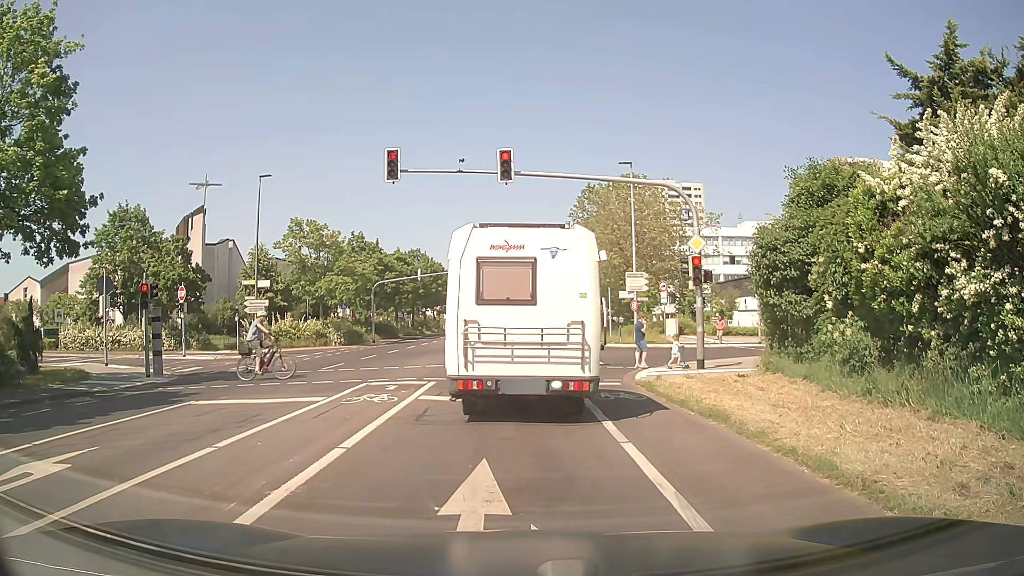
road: secondary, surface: asphalt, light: Day
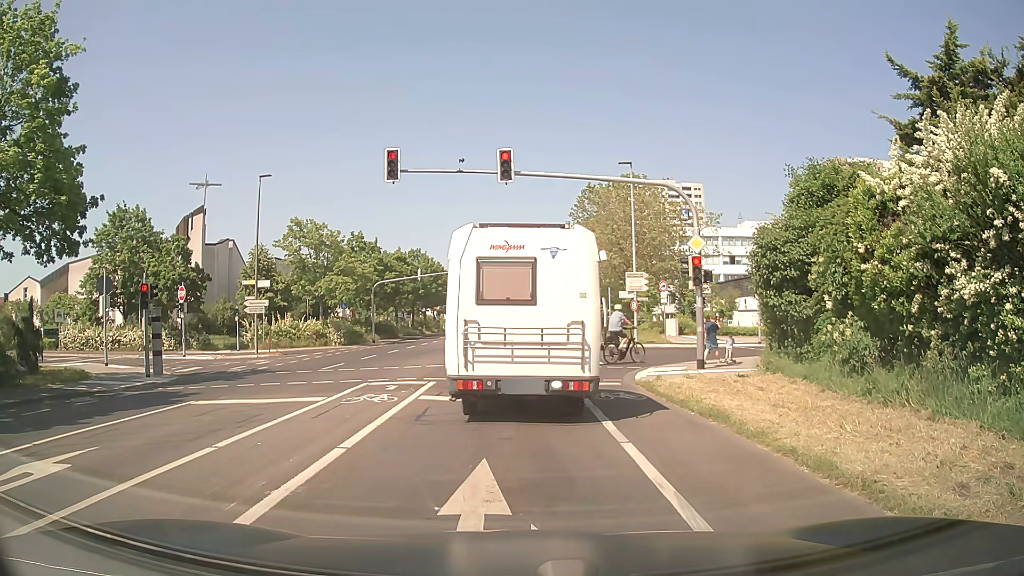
(0.0, 0.0) m; 0°
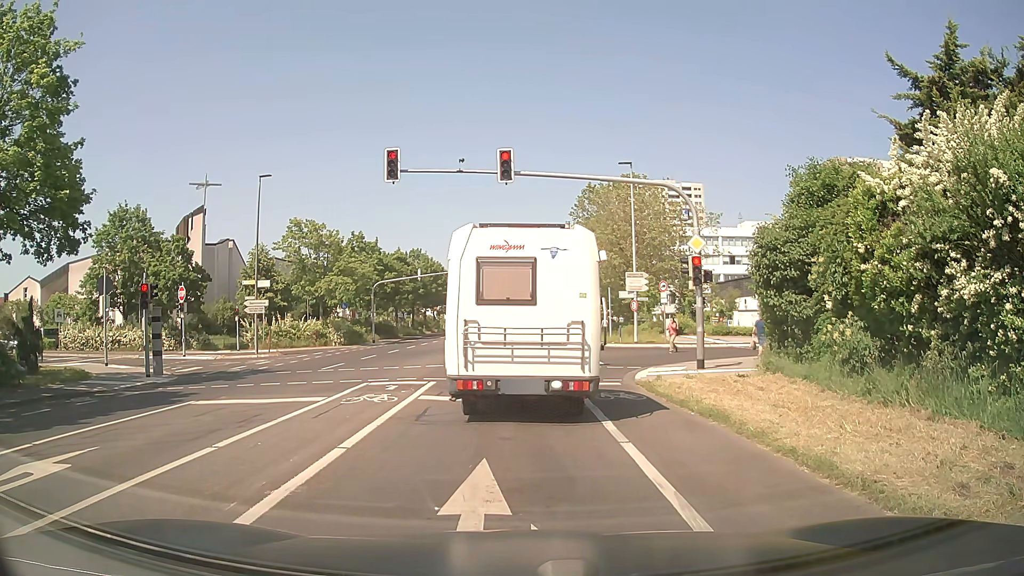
(0.0, 0.0) m; 0°
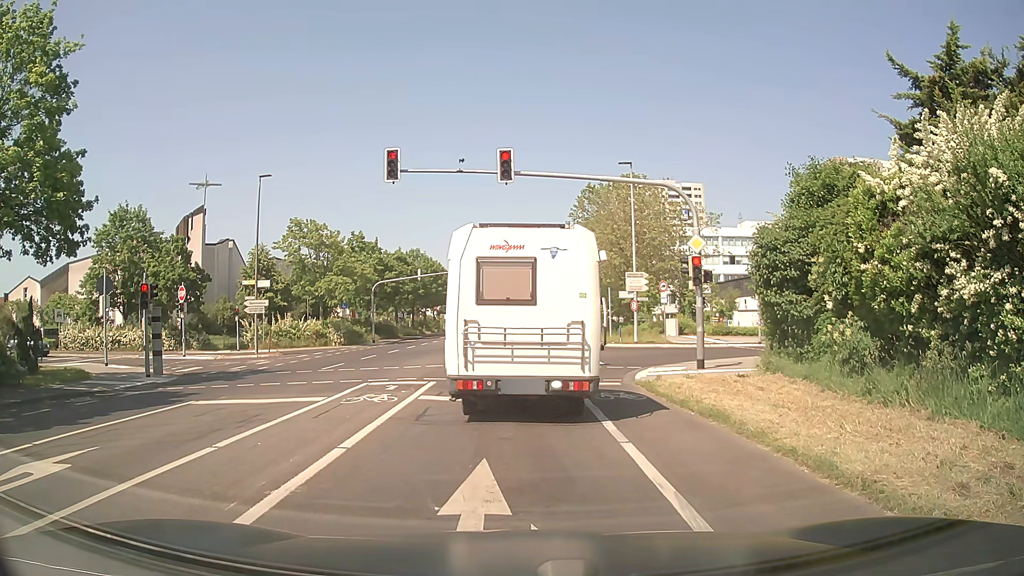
(0.0, 0.0) m; 0°
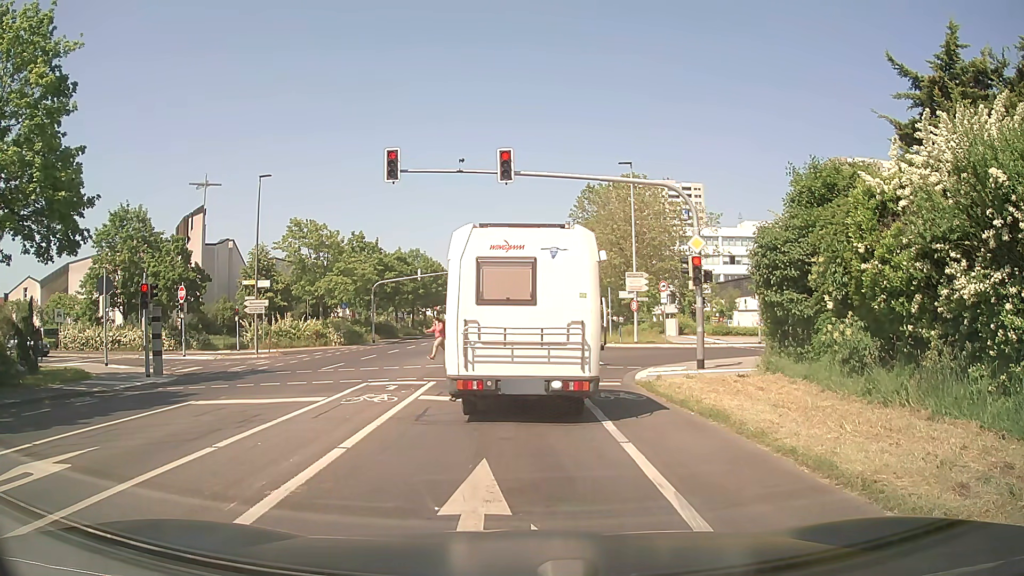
(0.0, 0.0) m; 0°
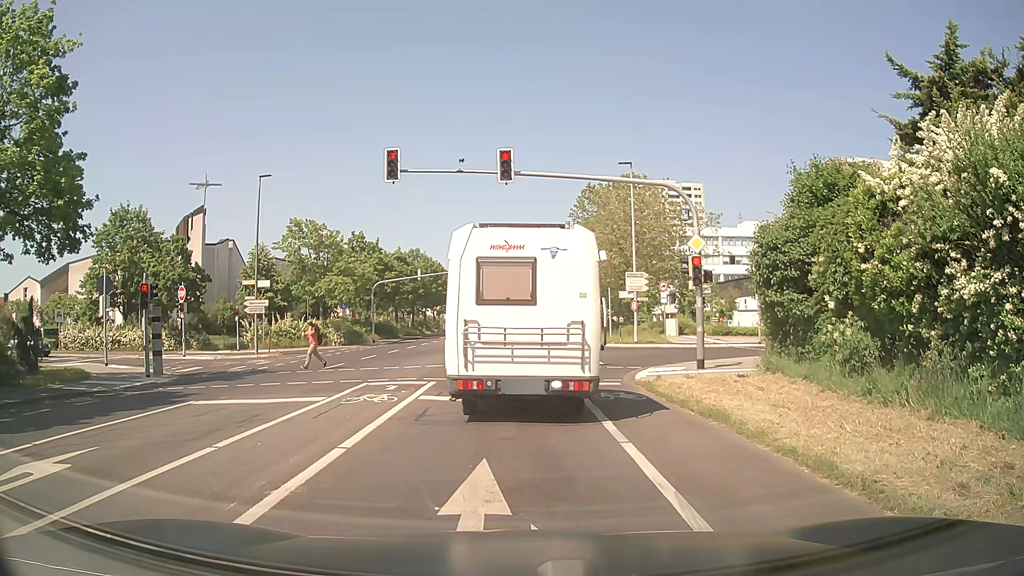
(0.0, 0.0) m; 0°
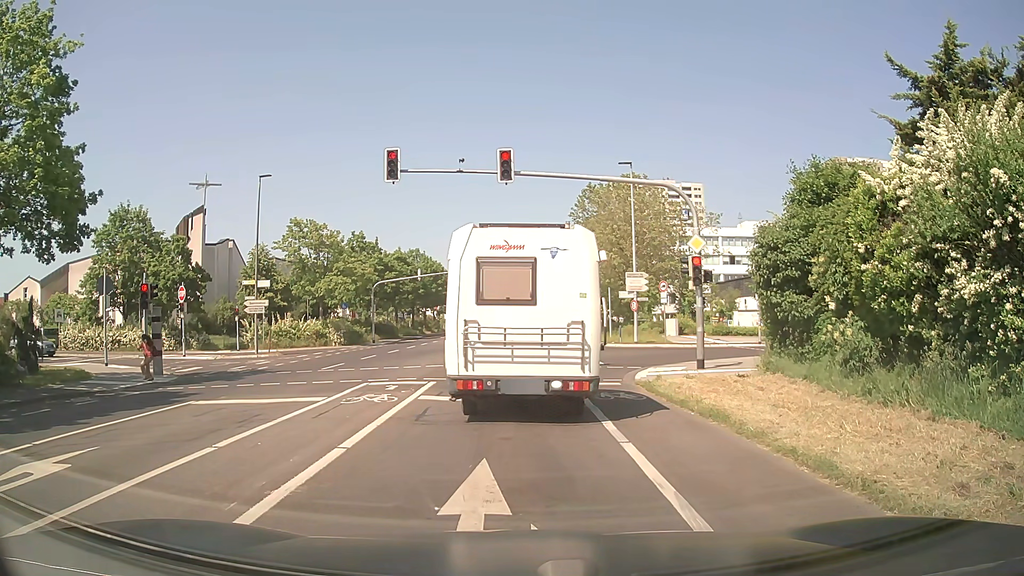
(0.0, 0.0) m; 0°
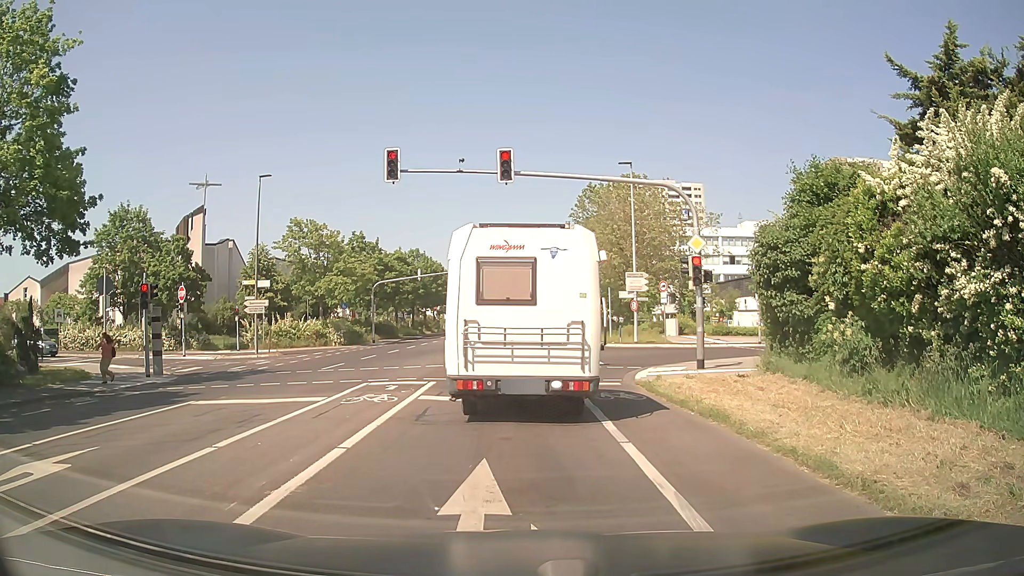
(0.0, 0.0) m; 0°
(0, +10) (0, +20) (0, +30) (0, +40) (0, +50) (-1, +60) (-1, +70) (-1, +80) (-1, +90) (-1, +100) m
